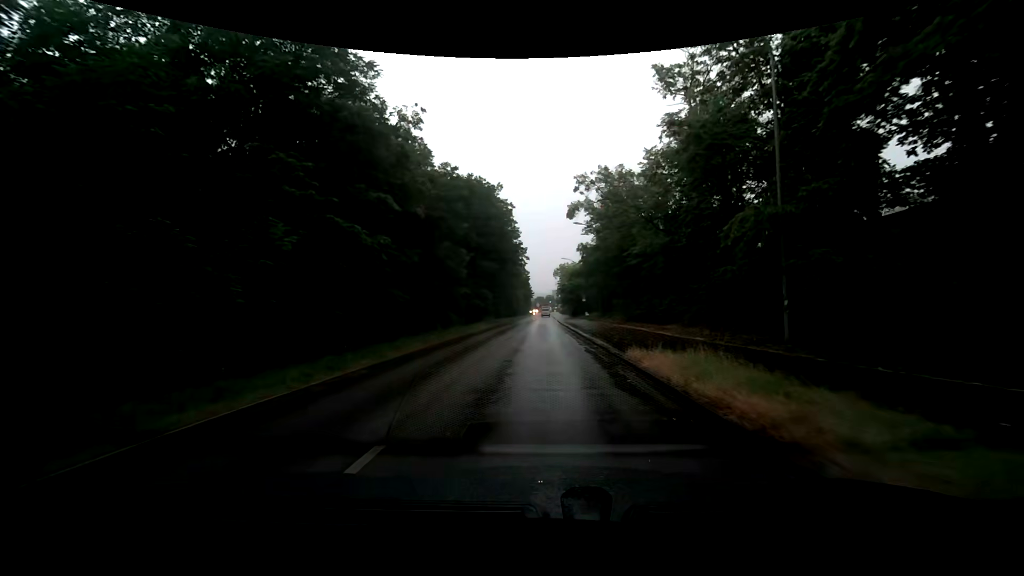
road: secondary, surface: asphalt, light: Day
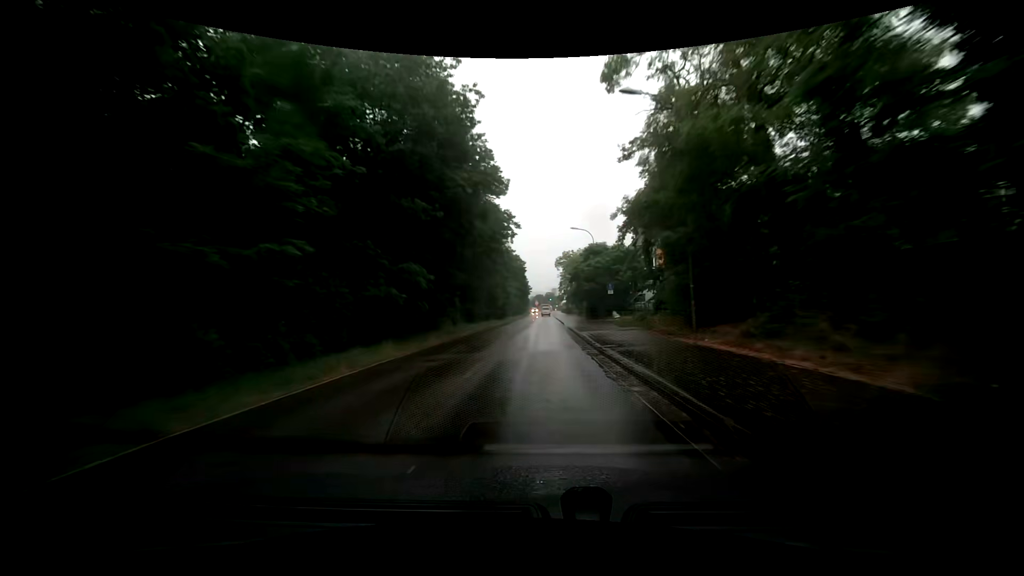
(+0.2, +28.5) m; 0°
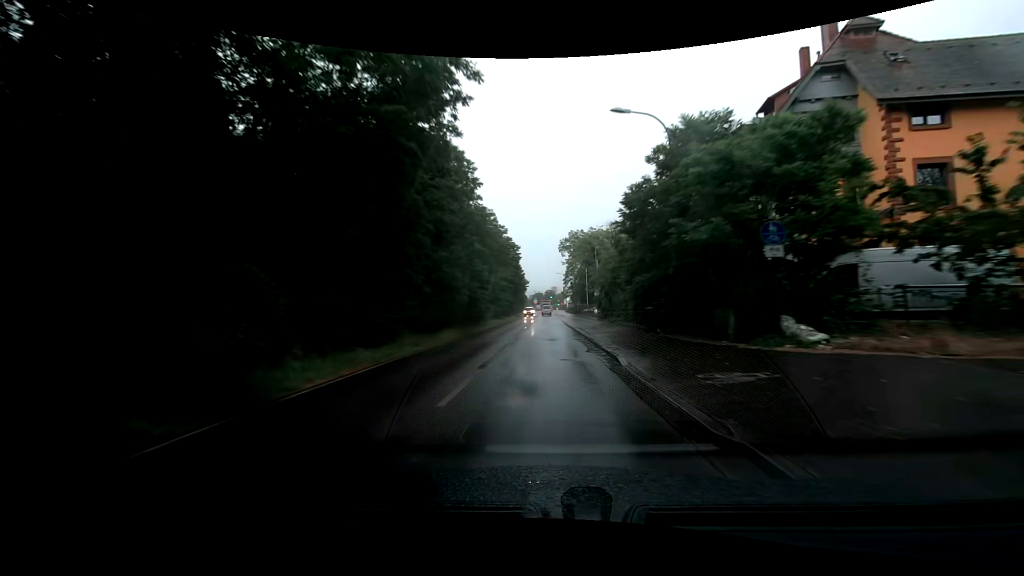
(+0.1, +30.1) m; 0°
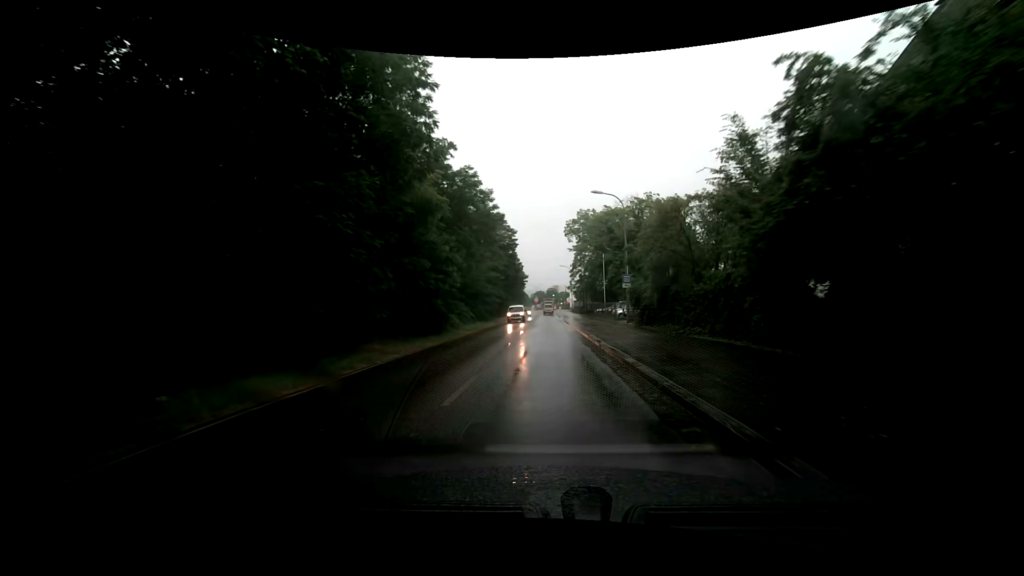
(-0.1, +18.2) m; 0°
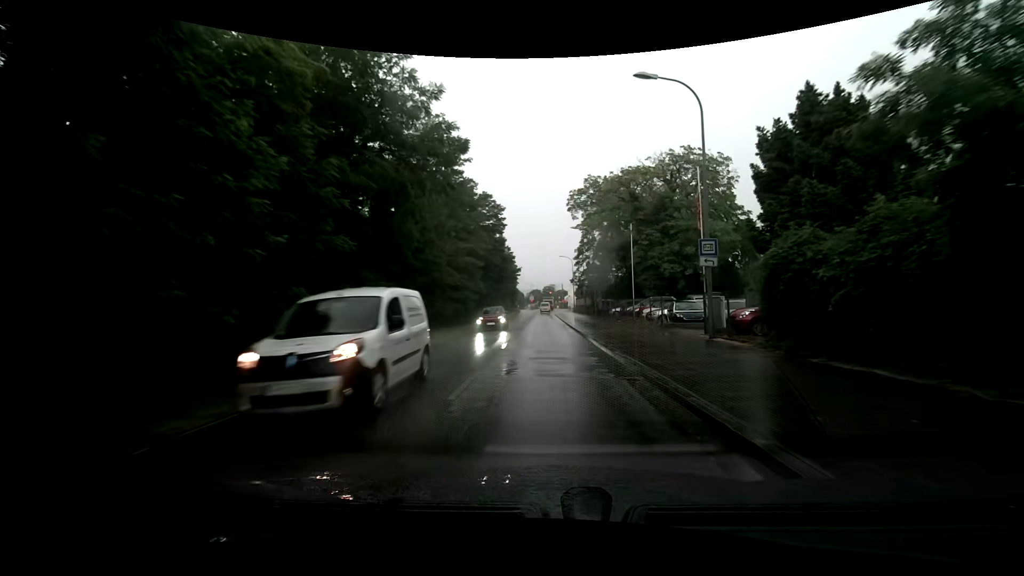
(+0.1, +17.8) m; +1°
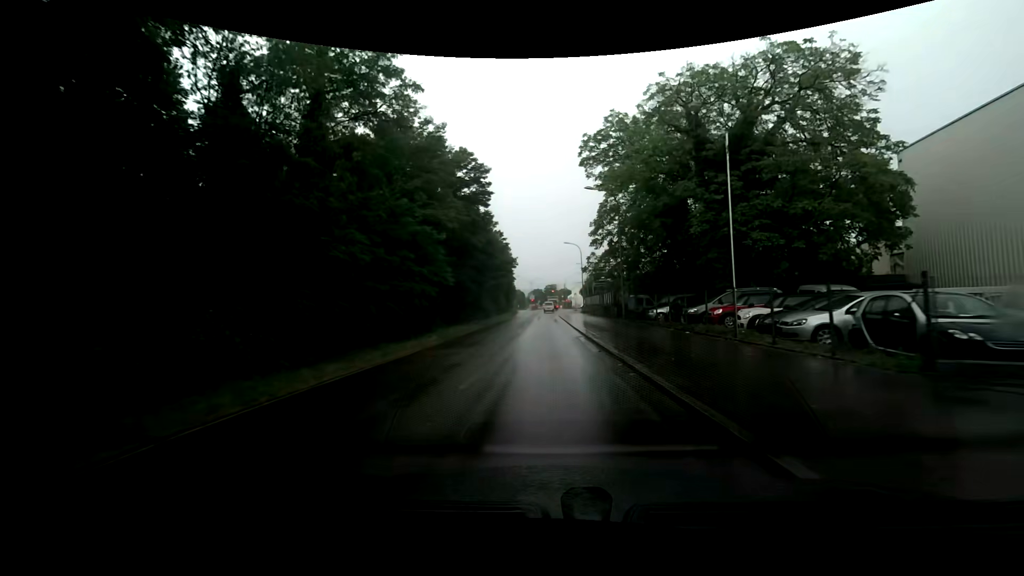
(0.0, +17.2) m; 0°
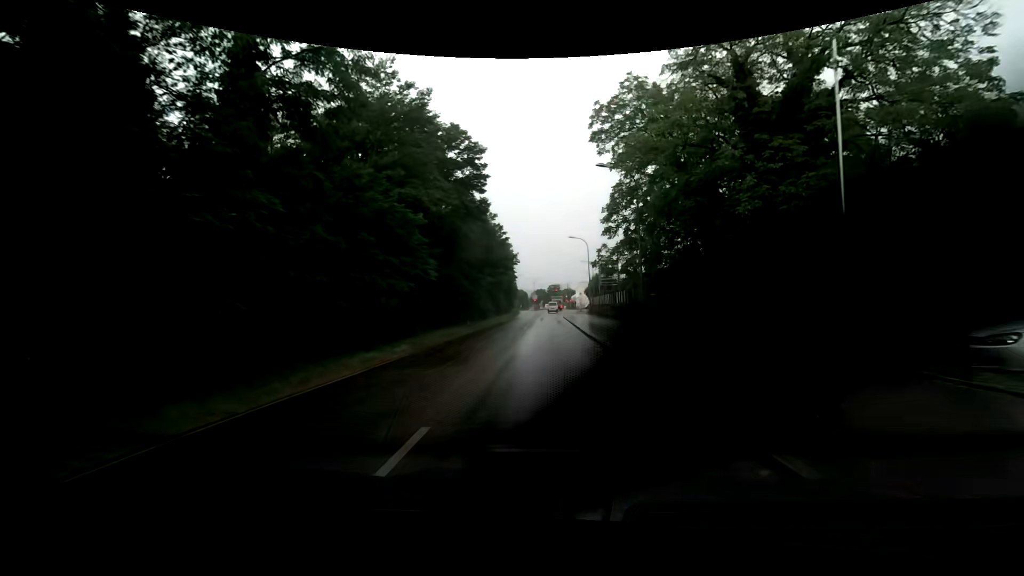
(0.0, +5.6) m; 0°
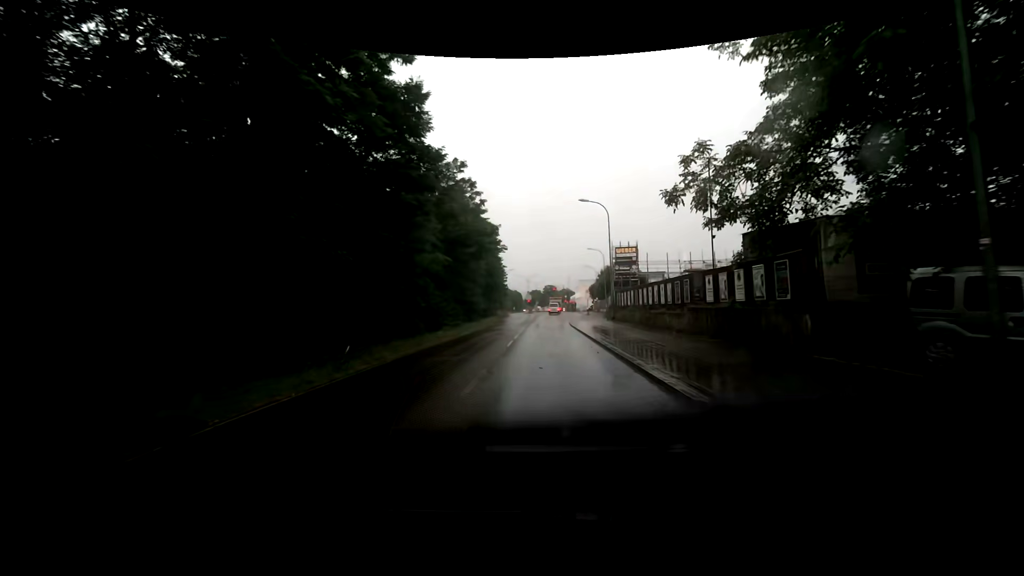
(-0.3, +22.1) m; 0°
(0, +10) (0, +20) (0, +30) (0, +40) (0, +50) (0, +60) (0, +70) (+1, +80) (+1, +90) (+2, +100) m
